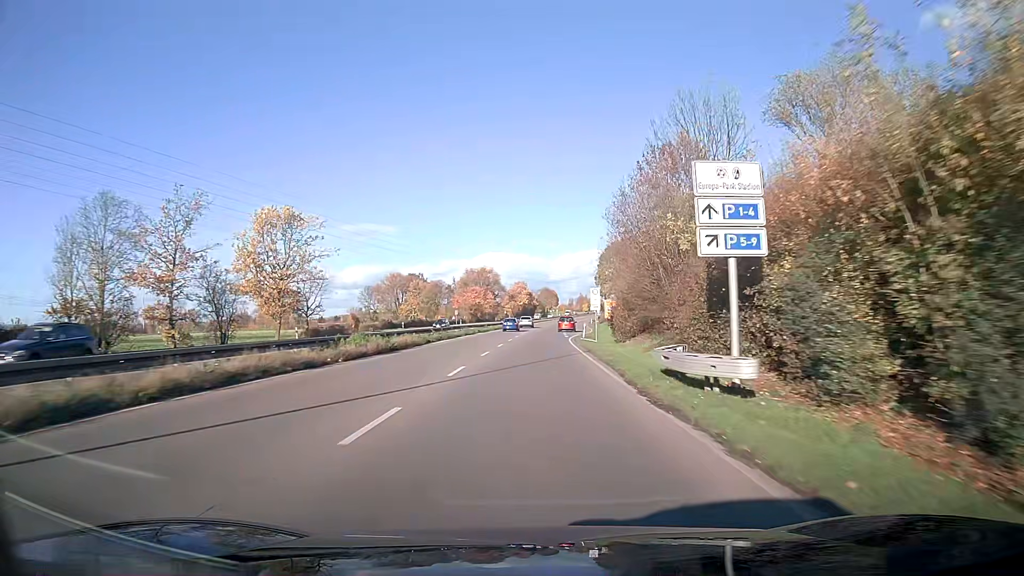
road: trunk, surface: asphalt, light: Day
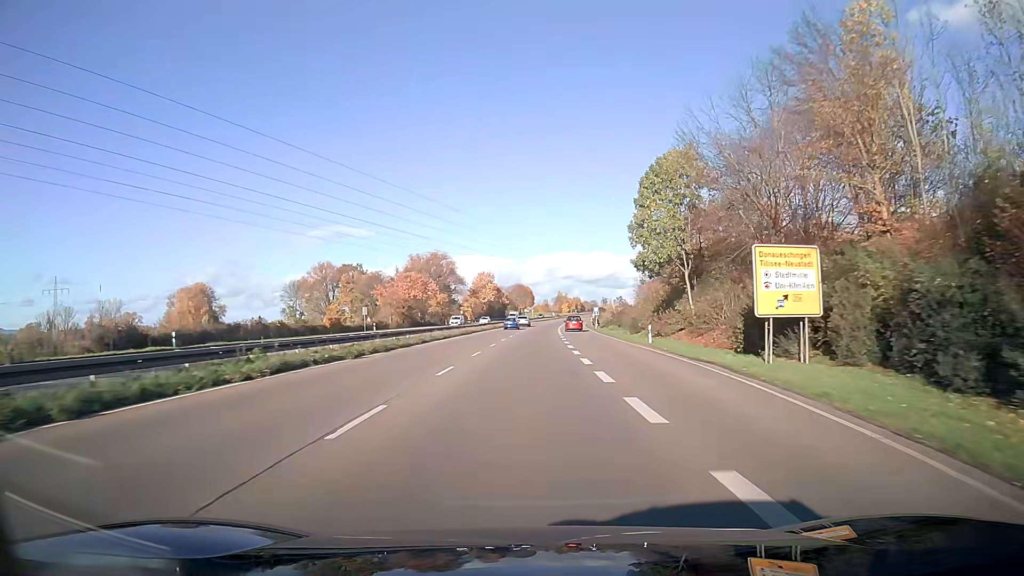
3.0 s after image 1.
(+1.2, +61.9) m; +2°
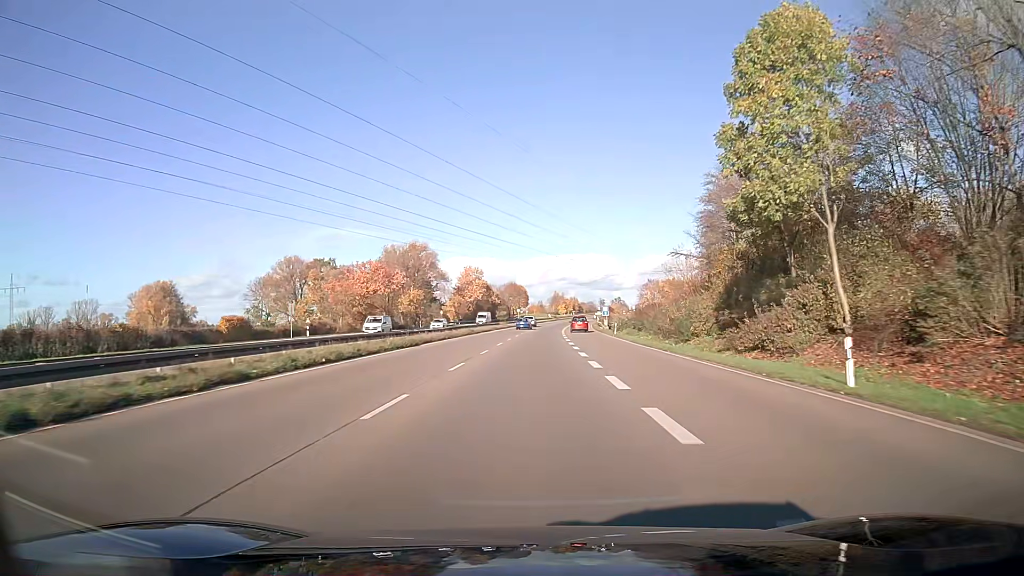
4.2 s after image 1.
(+0.1, +25.2) m; 0°
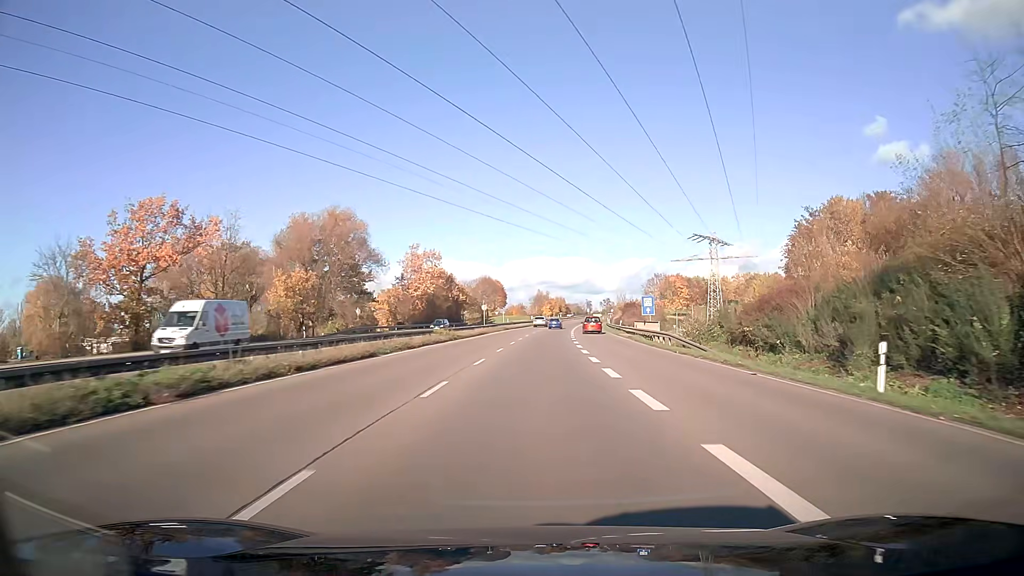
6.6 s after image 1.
(+0.7, +50.6) m; +2°
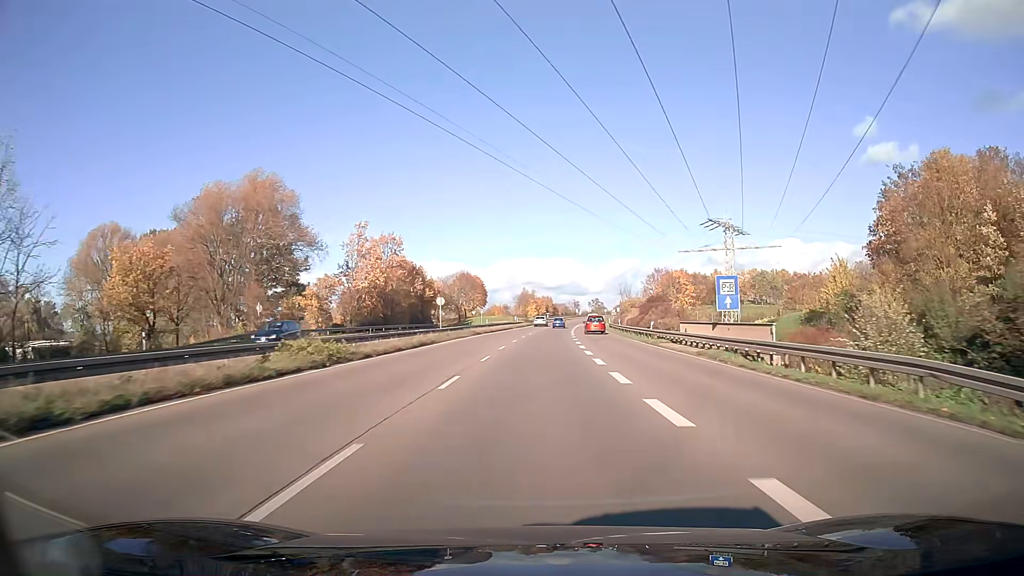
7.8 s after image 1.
(+0.3, +25.4) m; +1°
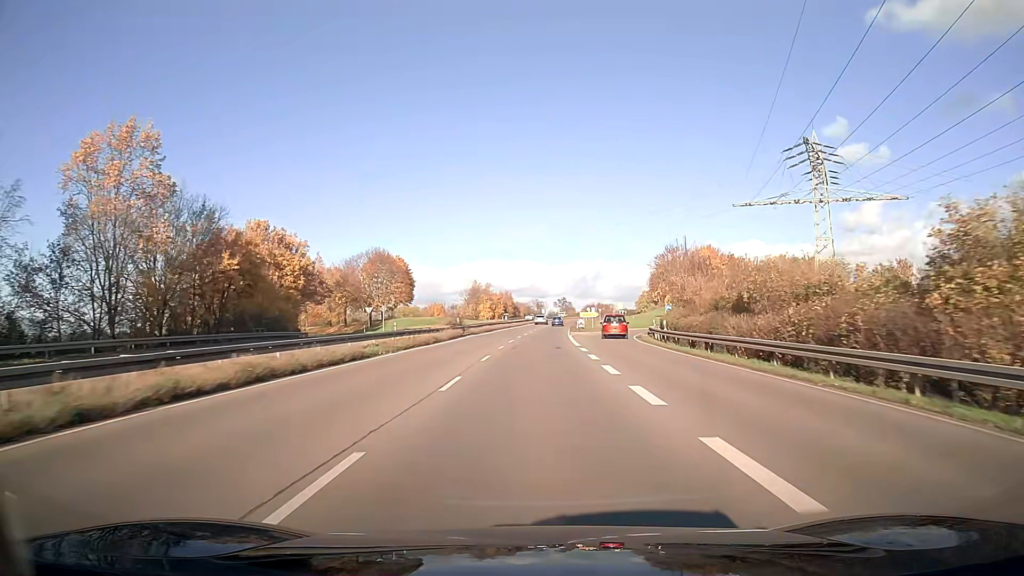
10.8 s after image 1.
(+1.8, +63.5) m; +3°
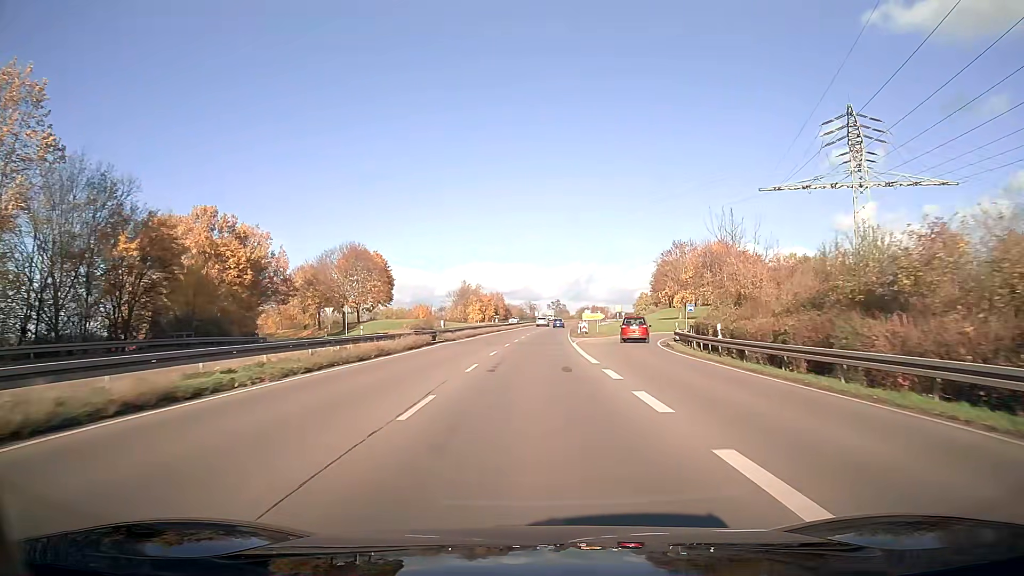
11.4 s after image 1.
(+0.1, +12.7) m; +1°
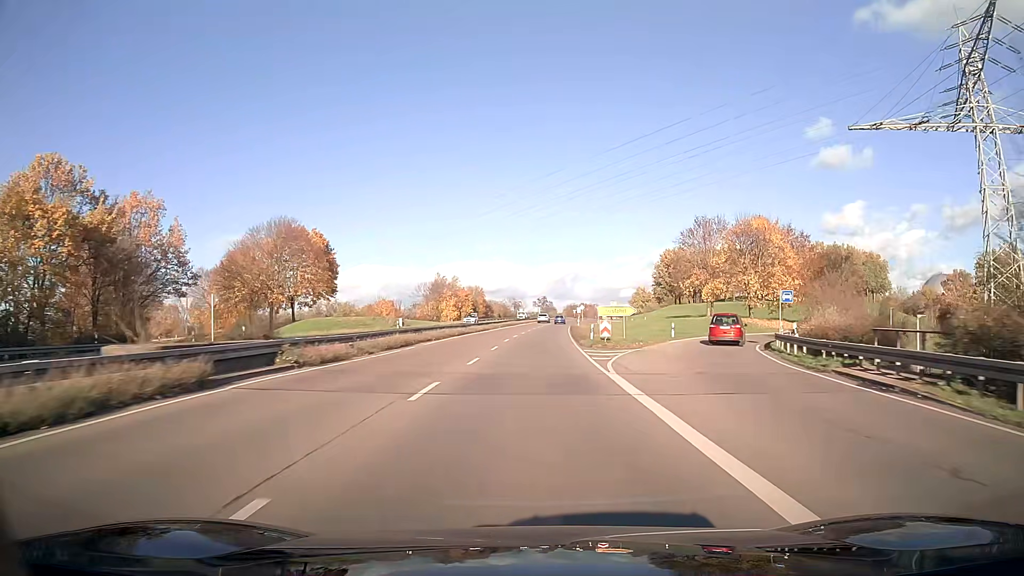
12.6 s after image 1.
(+0.3, +25.3) m; +1°
